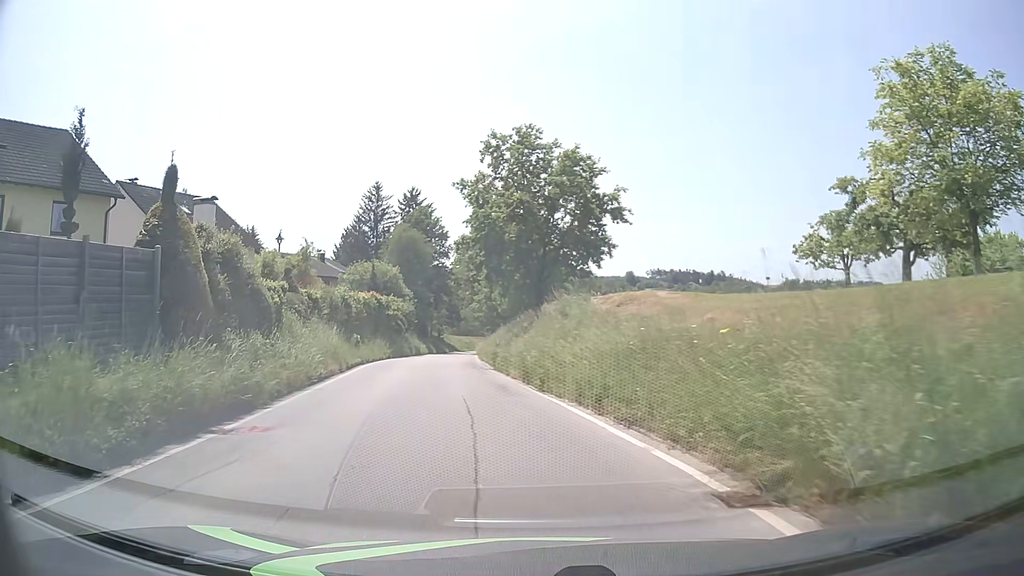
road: tertiary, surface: asphalt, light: Day
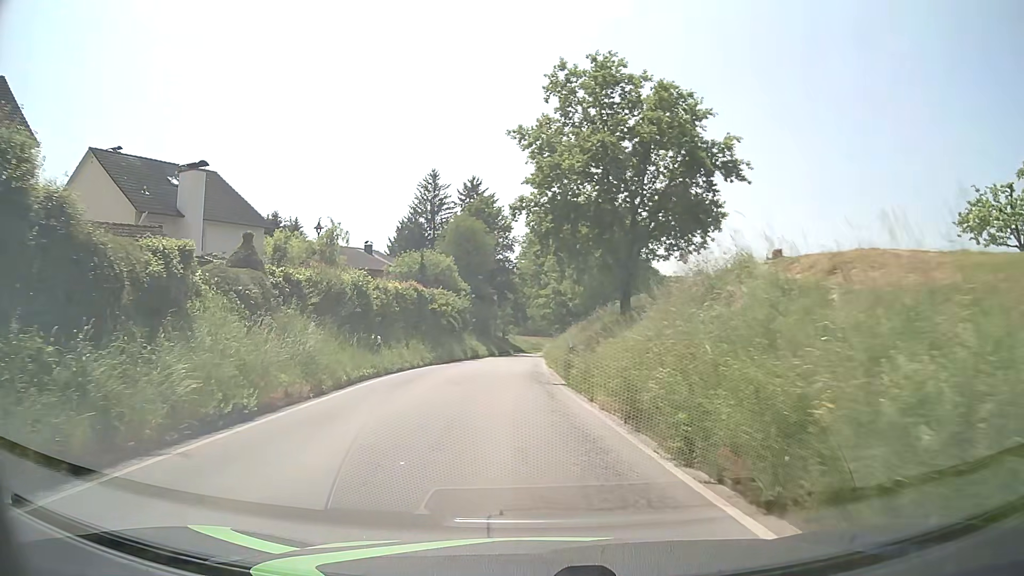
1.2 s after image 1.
(-0.6, +9.9) m; -6°
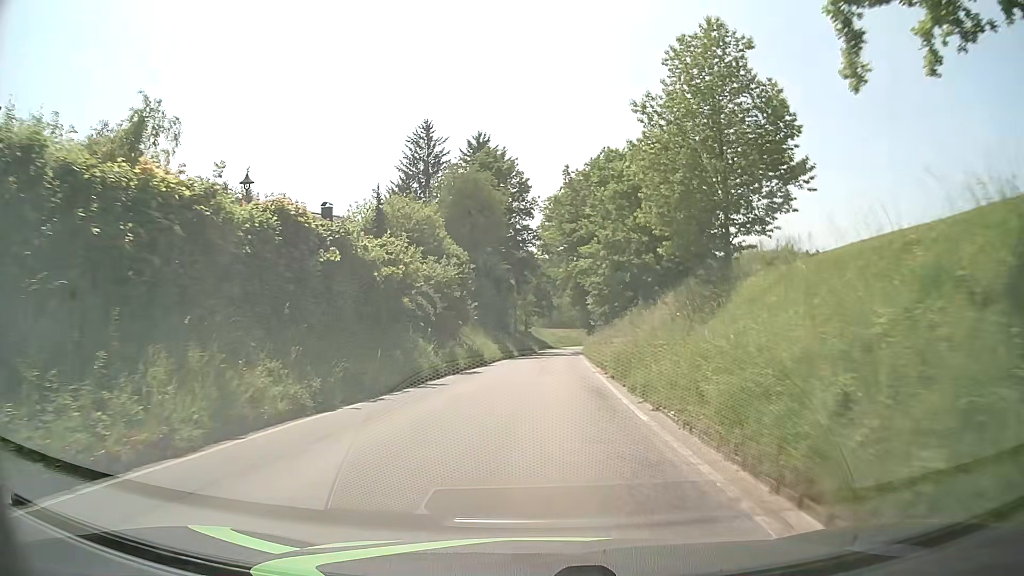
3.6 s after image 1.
(-0.8, +24.9) m; -3°
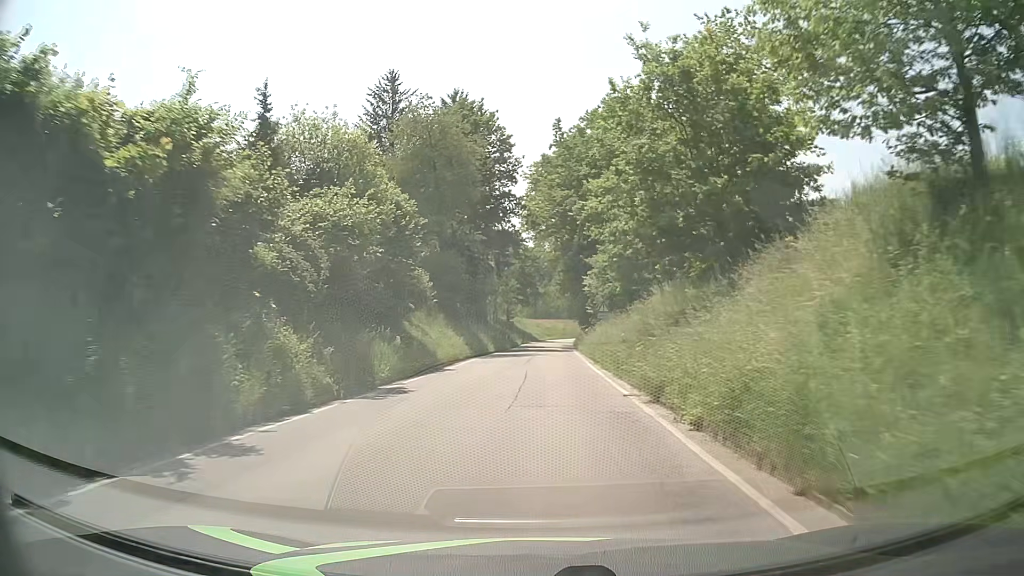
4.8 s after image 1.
(+0.4, +14.2) m; +2°
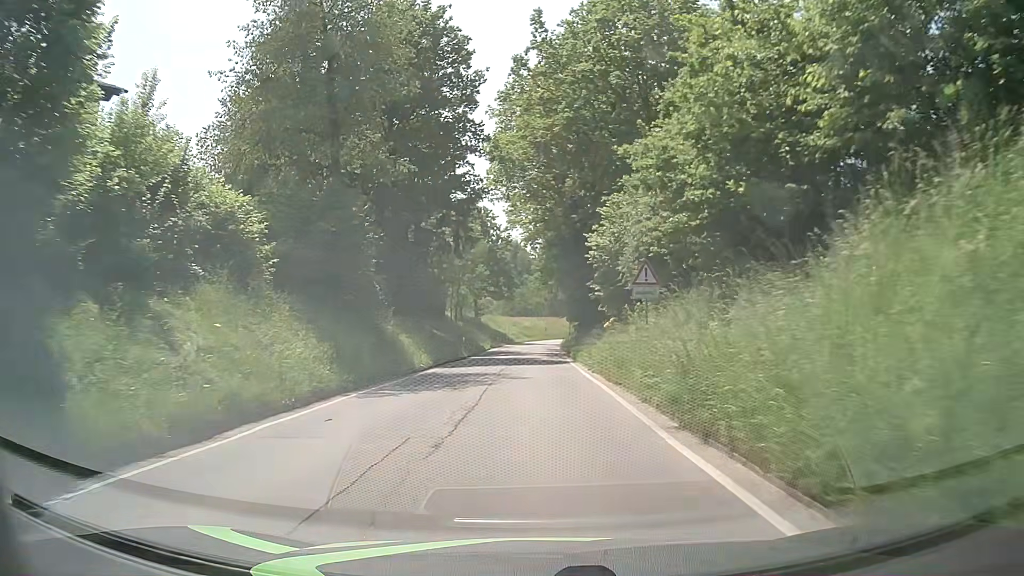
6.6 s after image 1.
(+0.3, +22.1) m; +2°
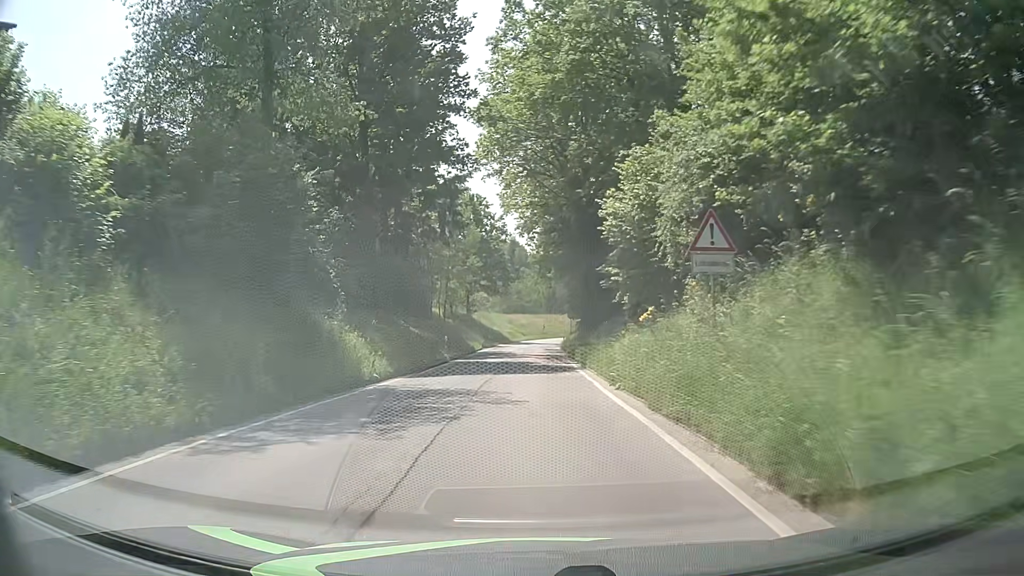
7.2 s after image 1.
(+0.1, +7.4) m; -1°
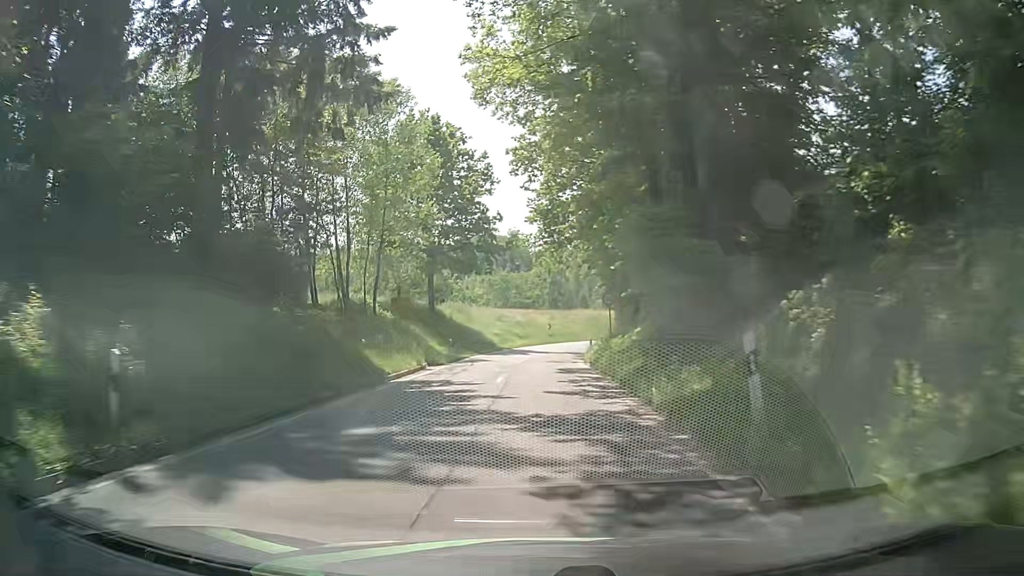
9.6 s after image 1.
(+0.4, +29.9) m; +2°
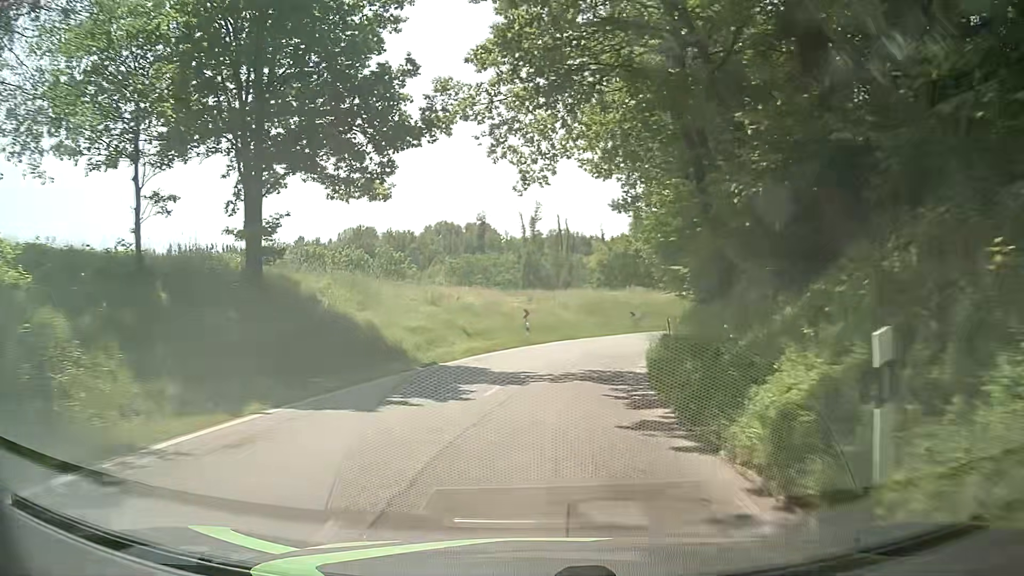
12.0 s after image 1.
(-0.1, +30.0) m; +2°
(0, +10) (+1, +20) (+3, +30) (+6, +39) (+10, +48) (+16, +57) (+22, +64) (+30, +70) (+39, +75) (+48, +79) m
